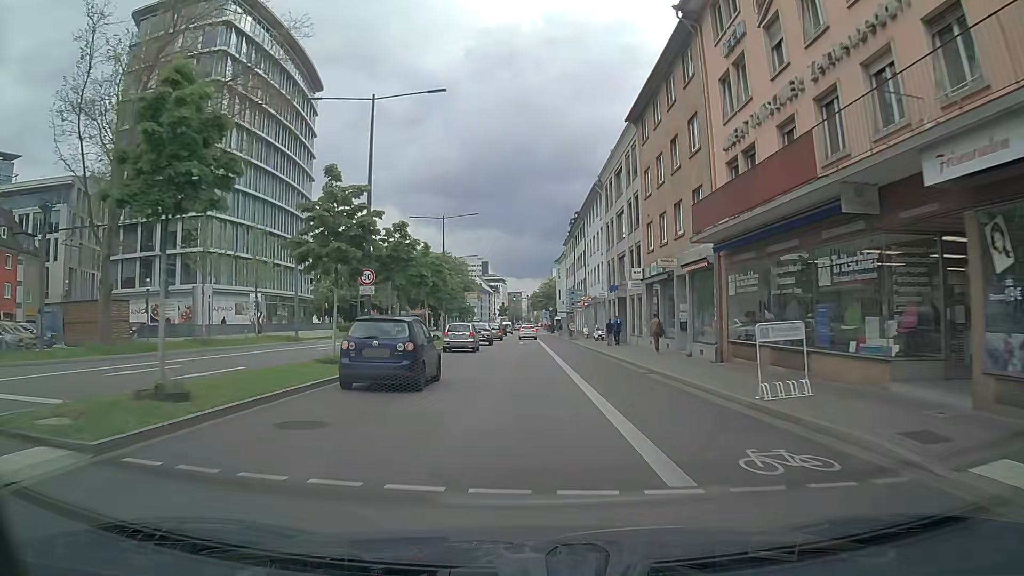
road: primary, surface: asphalt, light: Day
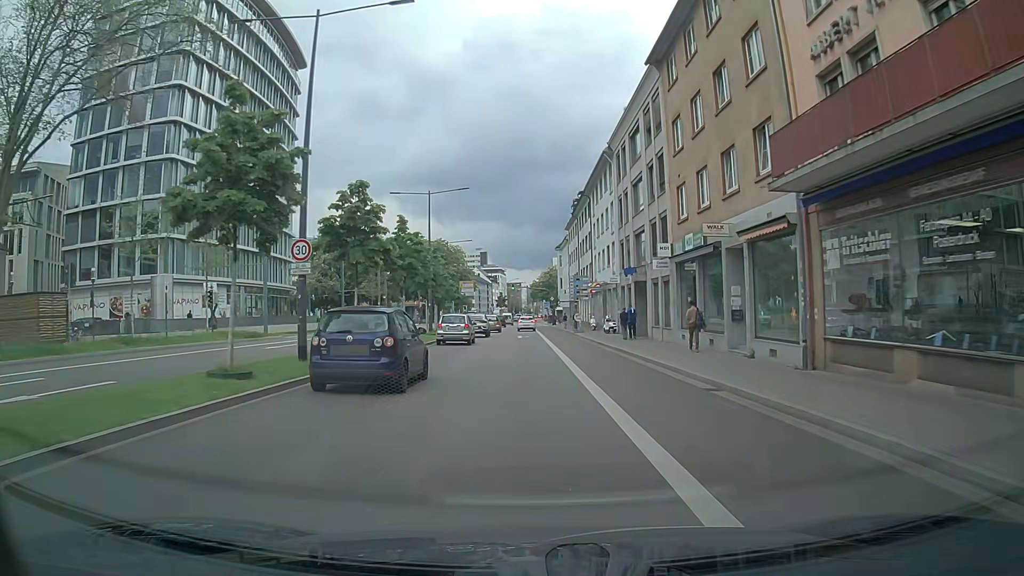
(0.0, +7.4) m; 0°
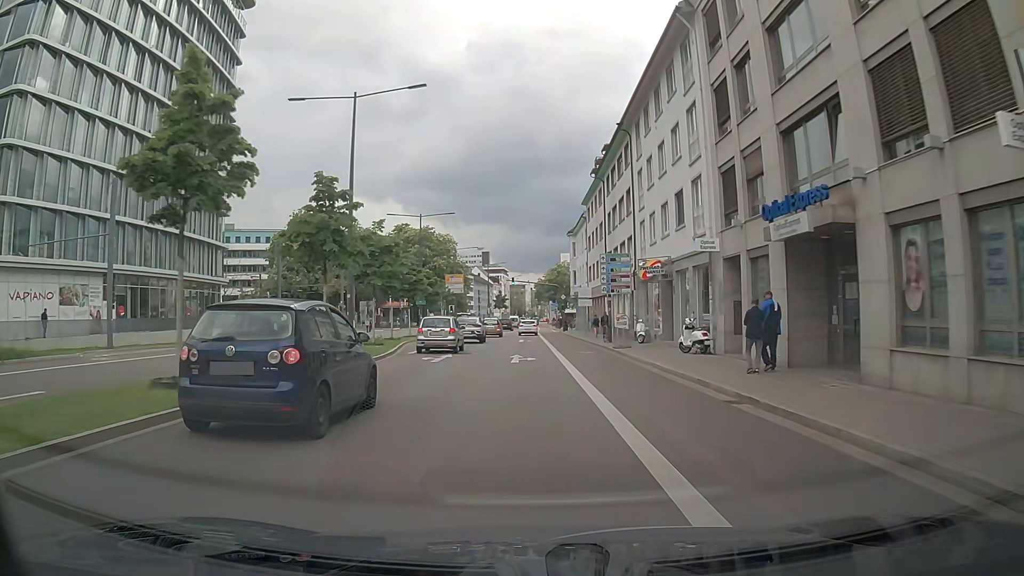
(-0.1, +22.4) m; -1°
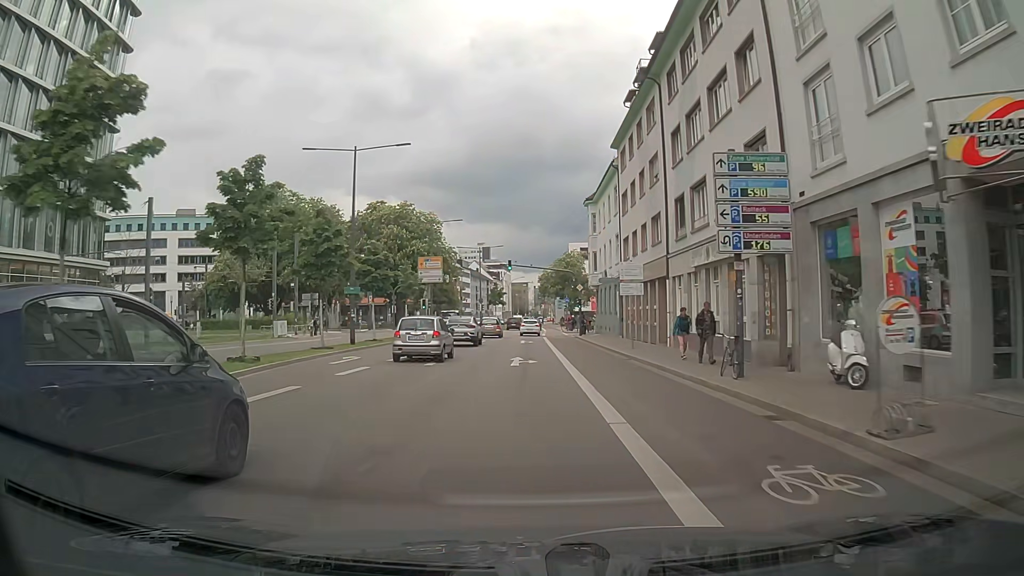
(0.0, +22.5) m; -1°
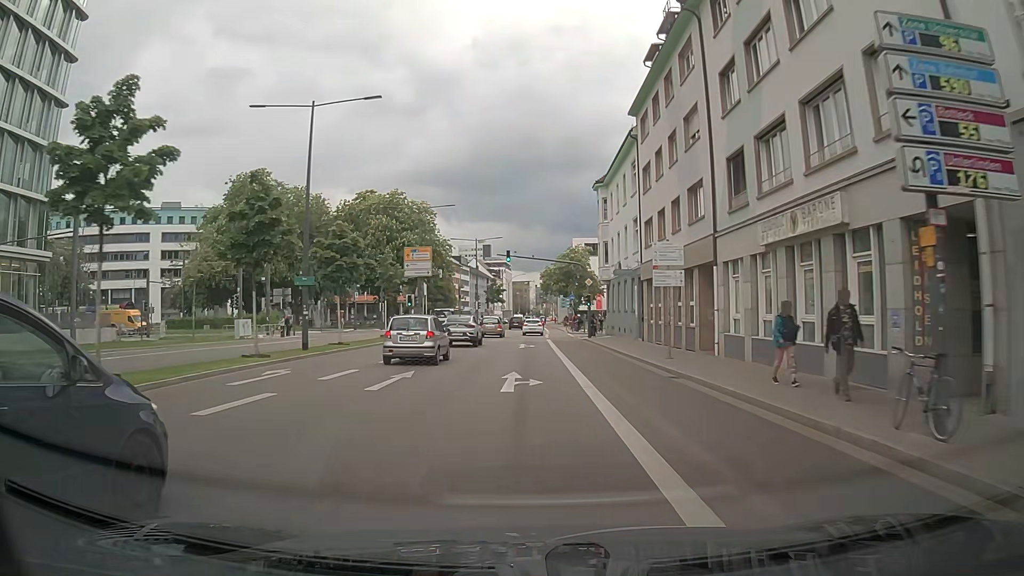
(+0.1, +7.5) m; +1°
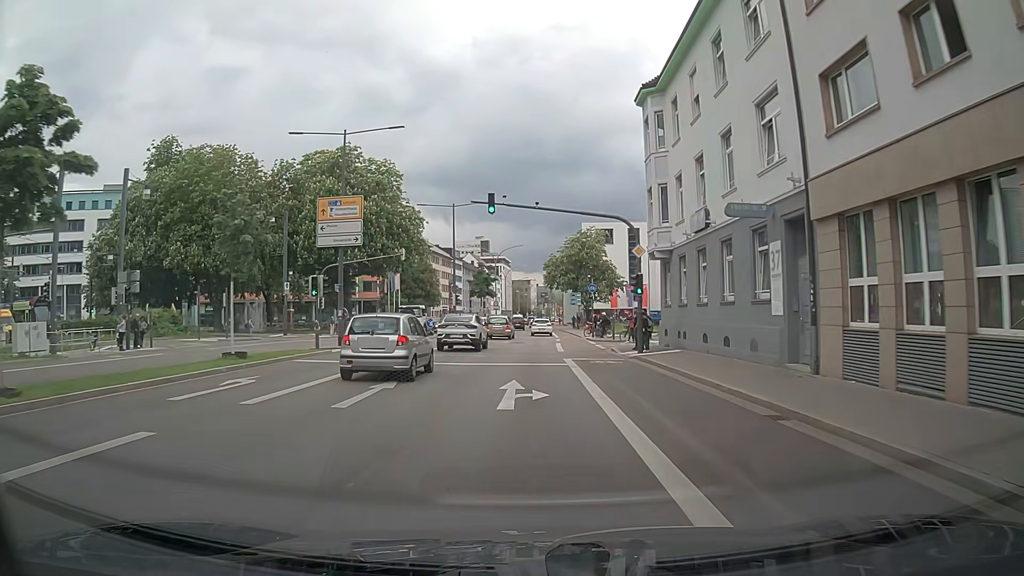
(0.0, +22.5) m; 0°
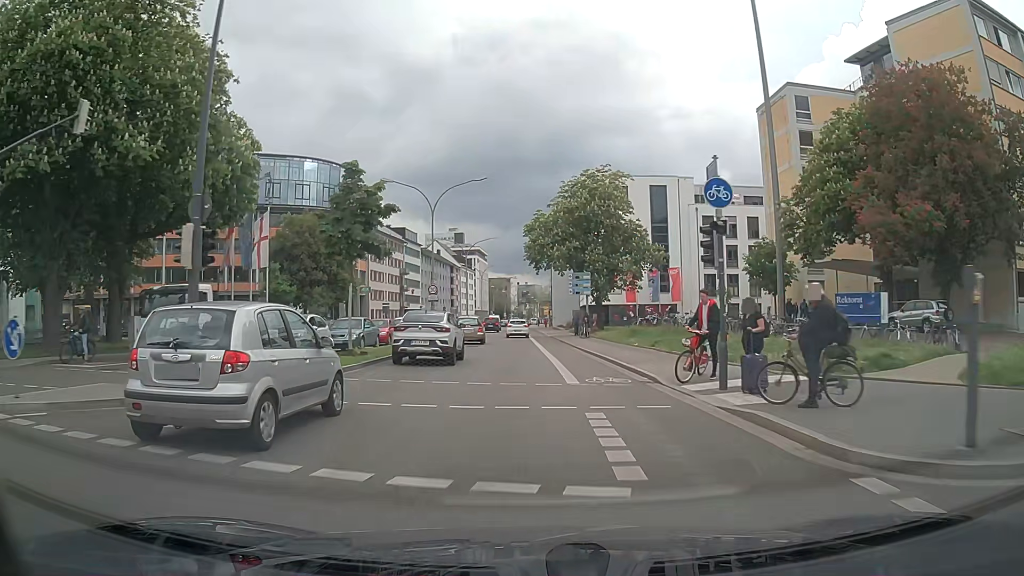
(+0.5, +37.7) m; +1°
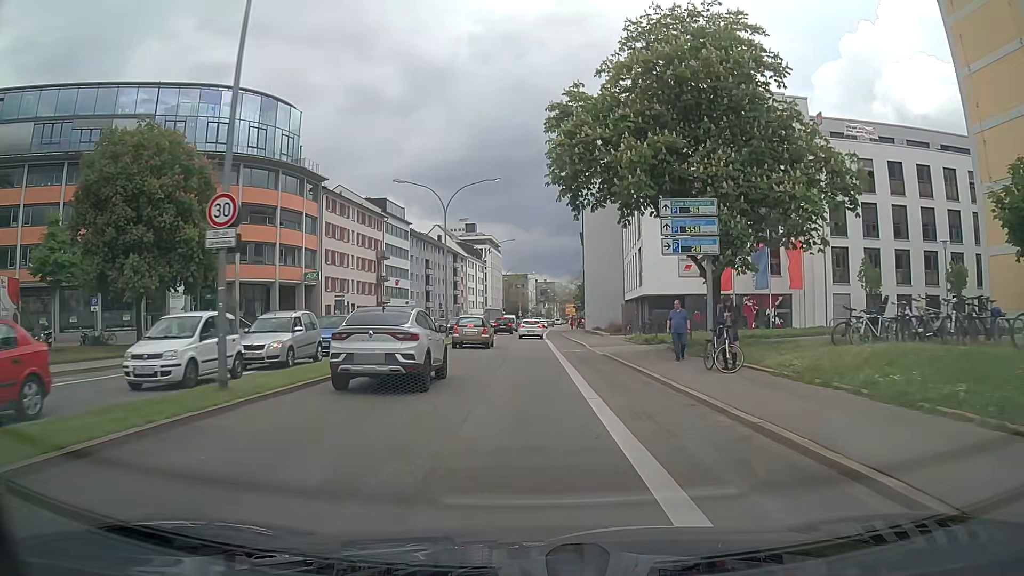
(-0.4, +30.2) m; -2°
